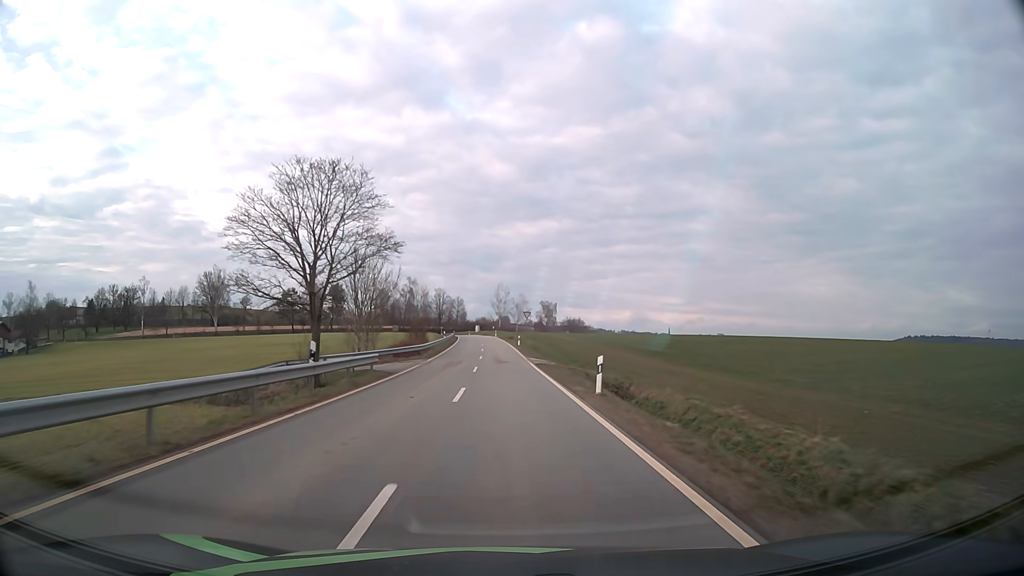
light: Day
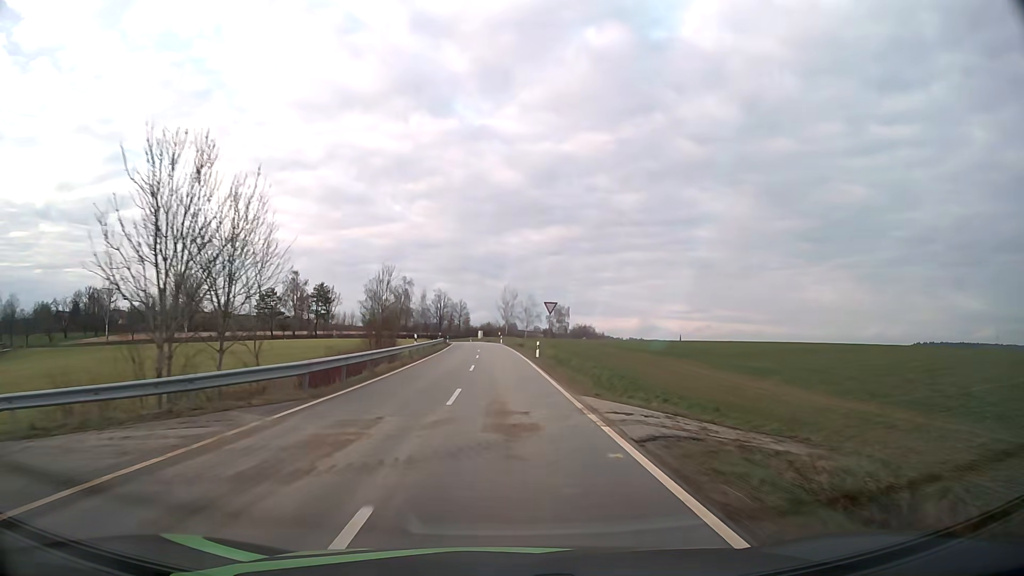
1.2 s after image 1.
(-0.2, +25.3) m; -1°
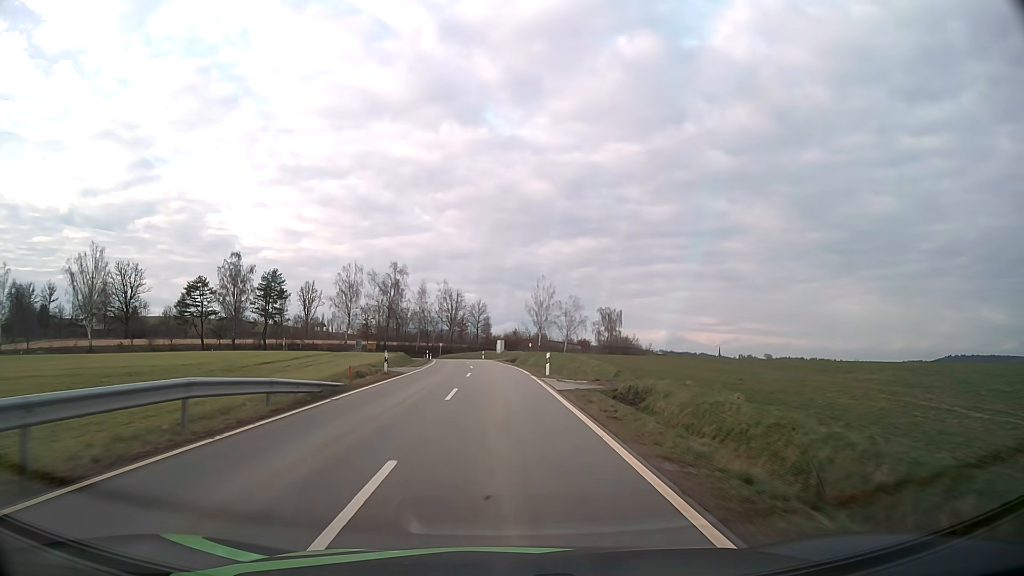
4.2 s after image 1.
(-1.2, +58.4) m; -3°
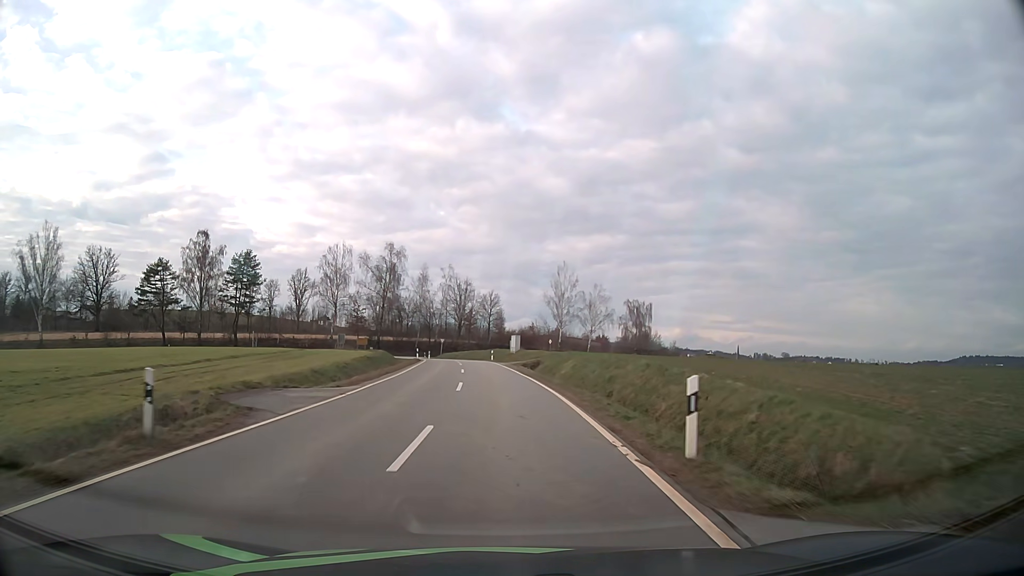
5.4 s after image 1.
(-0.2, +20.8) m; -1°
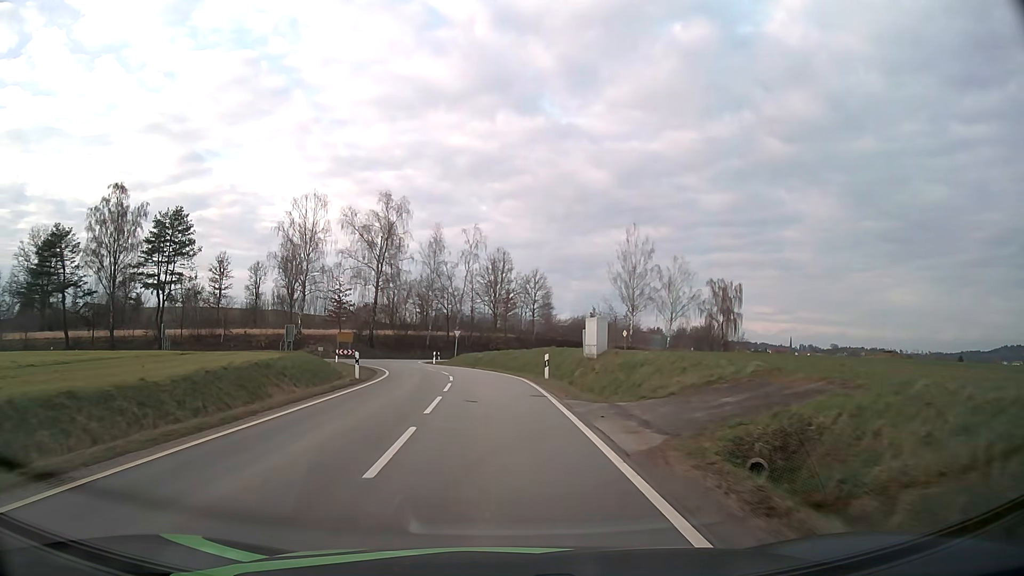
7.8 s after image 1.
(-0.9, +37.0) m; -4°
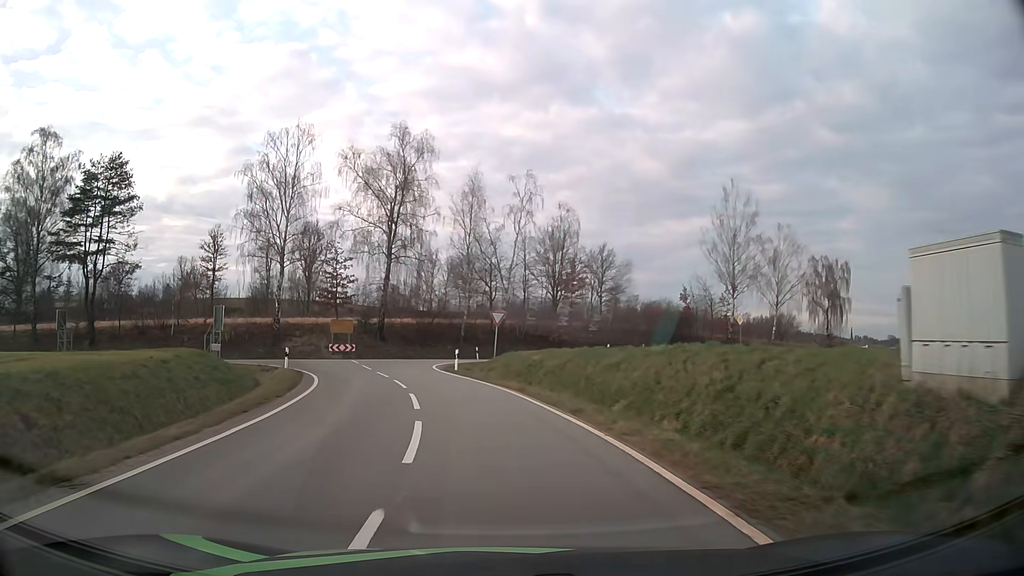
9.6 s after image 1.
(-0.7, +23.0) m; -4°
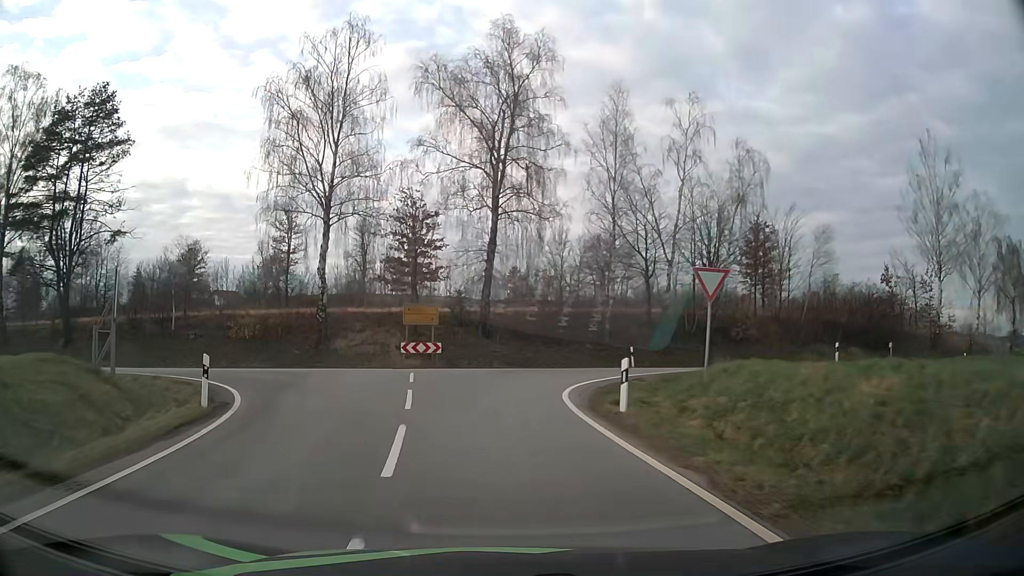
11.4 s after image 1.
(-1.7, +18.5) m; -11°
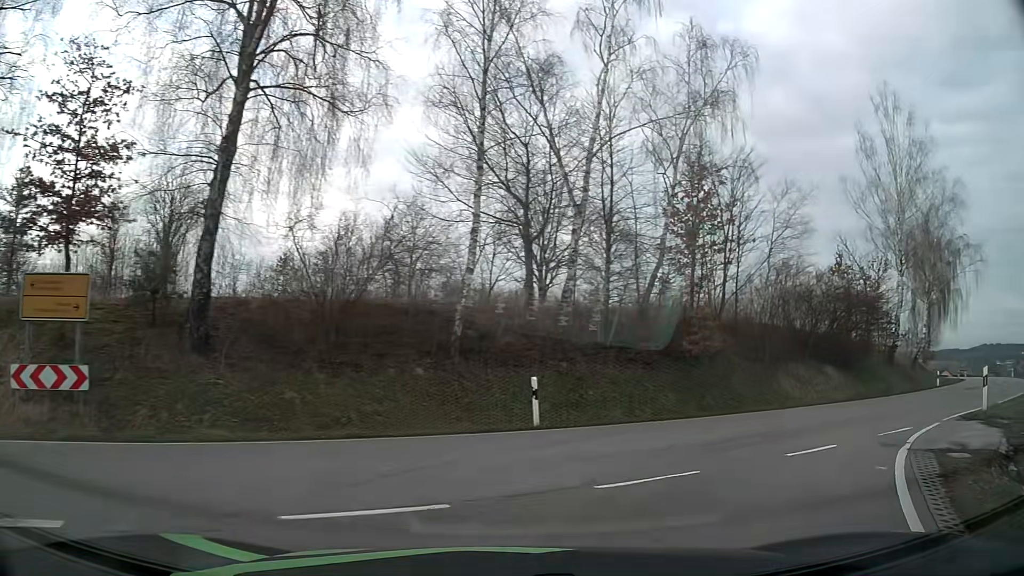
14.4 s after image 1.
(+0.2, +19.8) m; +17°
(+3, +9) (+10, +16) (+18, +22) (+26, +28) (+34, +35) (+41, +41) (+48, +48) (+55, +56) (+61, +64) (+67, +72) m
